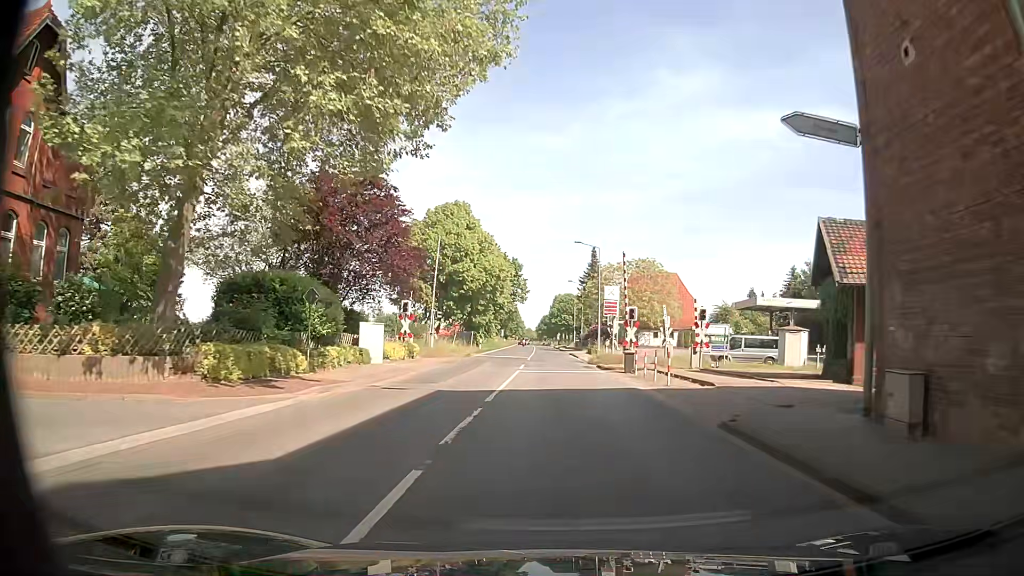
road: secondary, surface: asphalt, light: Day
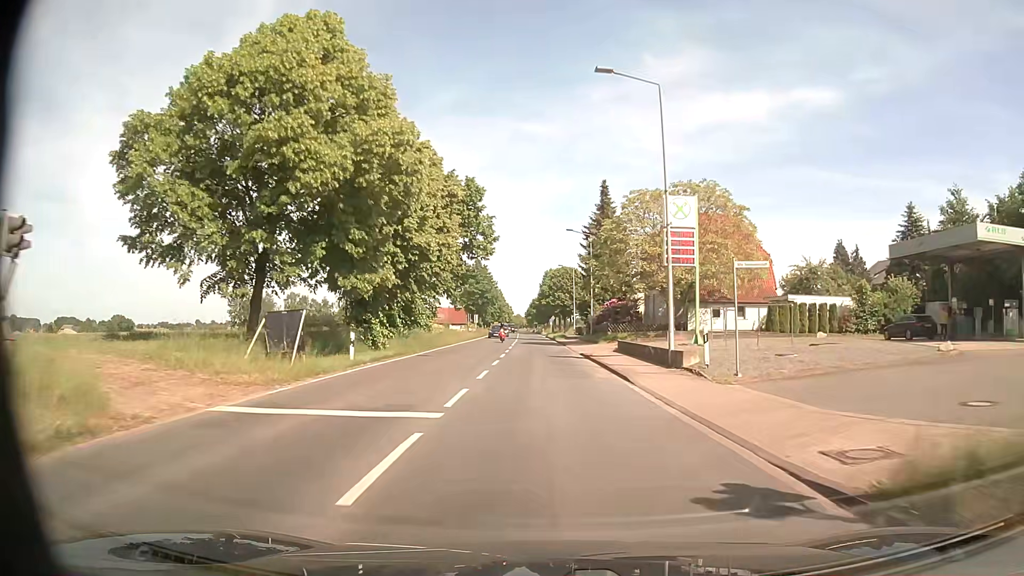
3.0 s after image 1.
(+1.3, +37.8) m; +2°
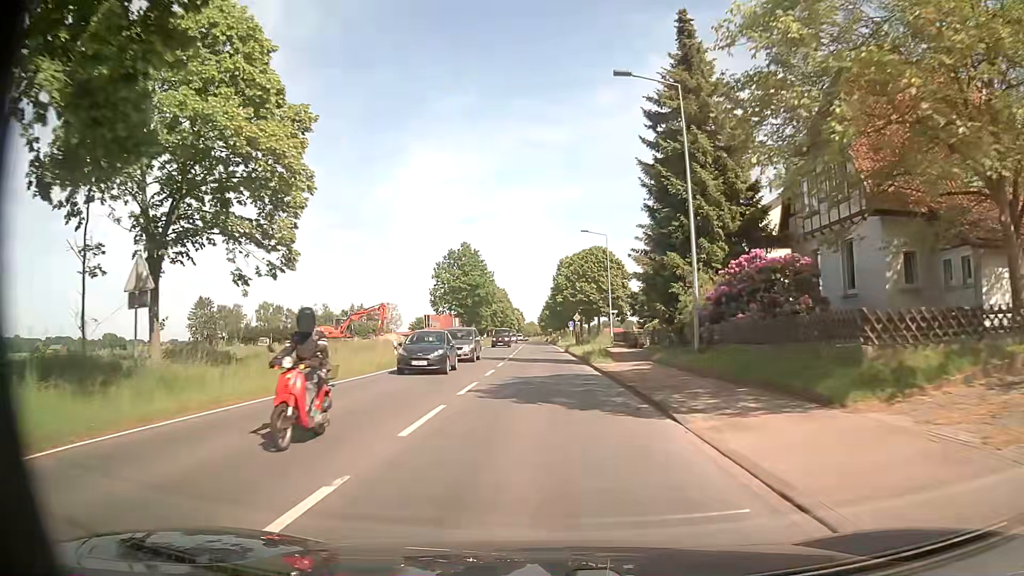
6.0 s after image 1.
(-0.1, +38.5) m; -1°
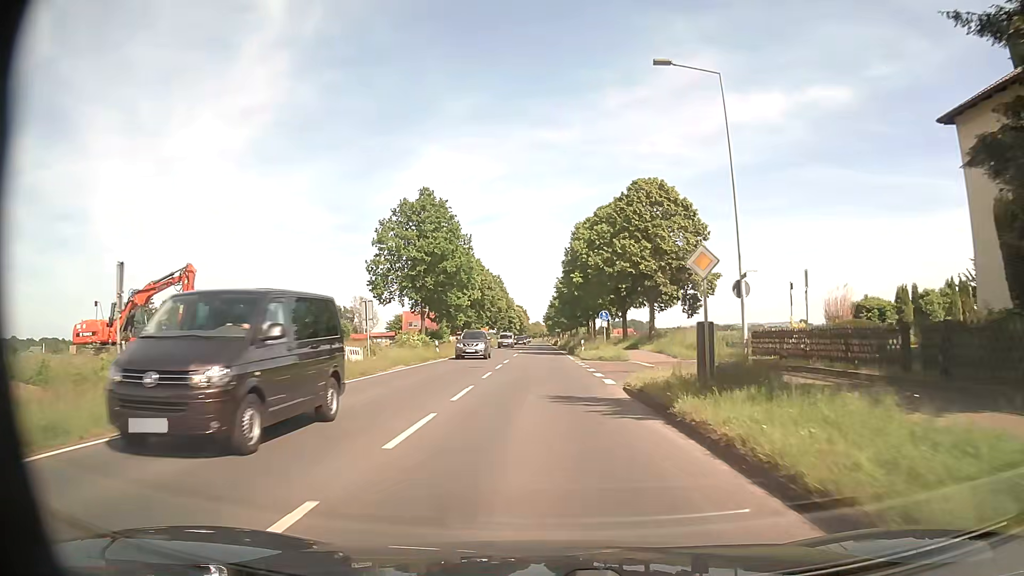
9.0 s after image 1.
(-0.4, +37.9) m; -1°
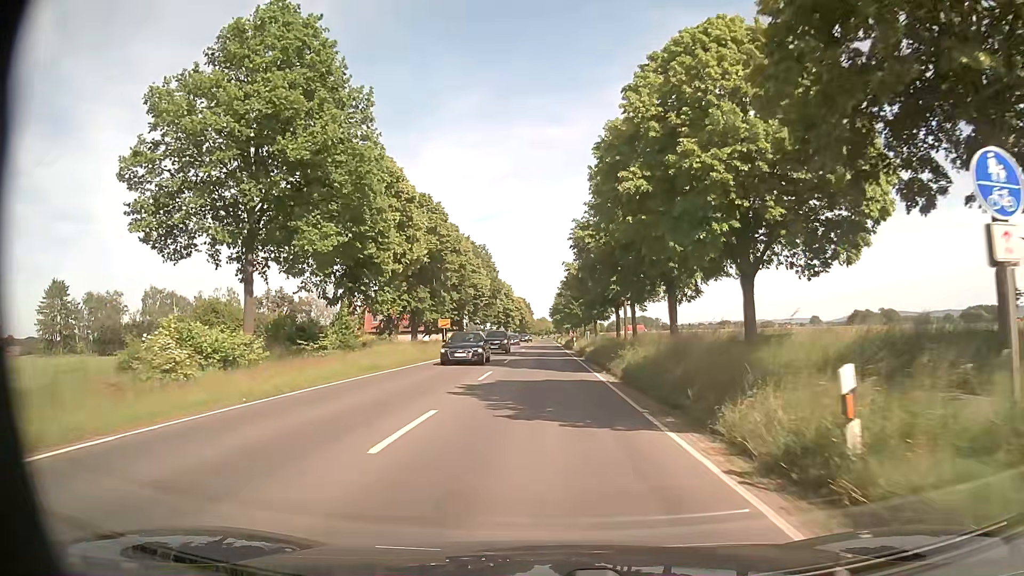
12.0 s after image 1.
(-0.2, +37.4) m; -1°
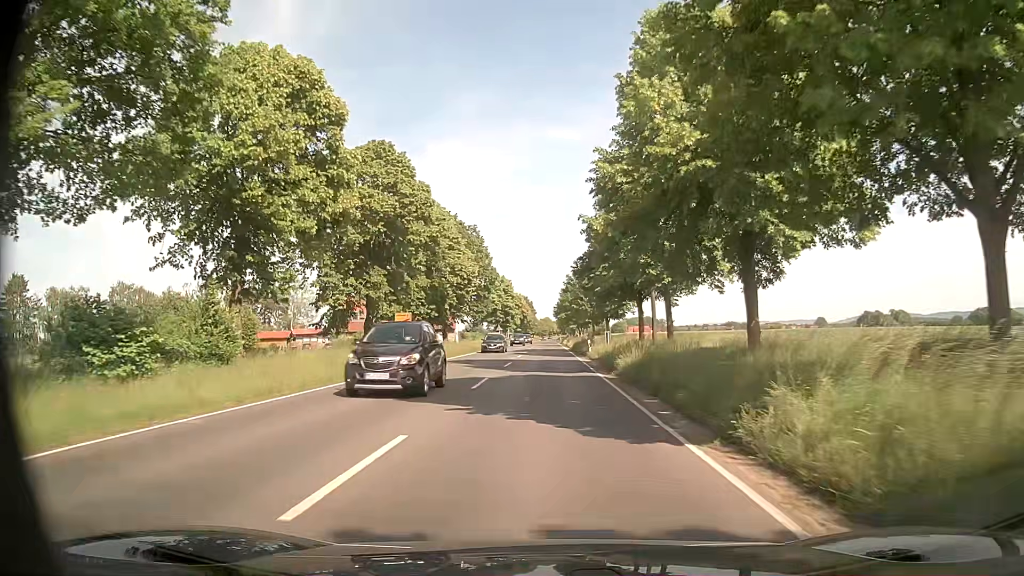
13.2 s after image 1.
(0.0, +15.0) m; 0°
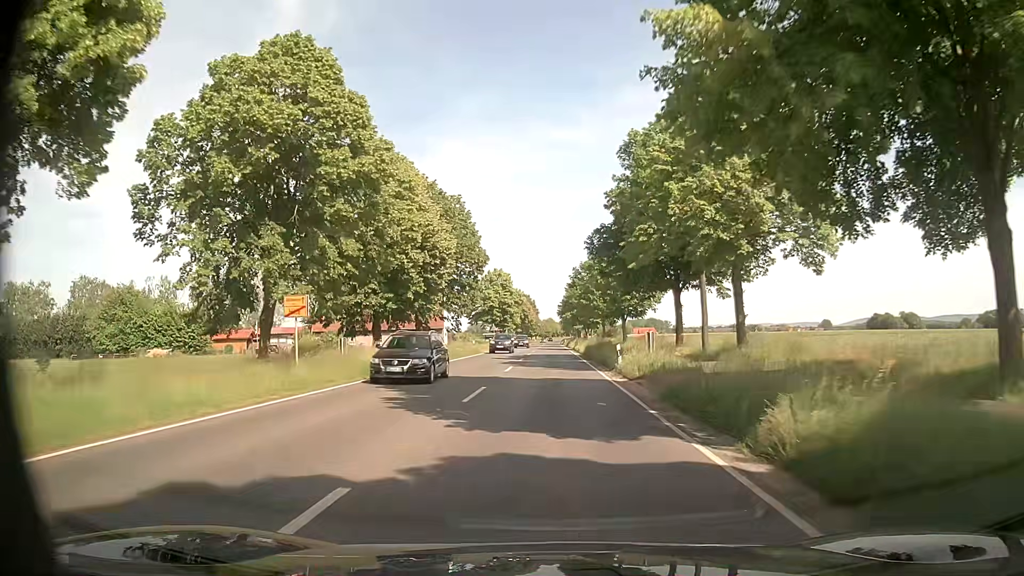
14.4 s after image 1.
(-0.1, +15.0) m; +1°
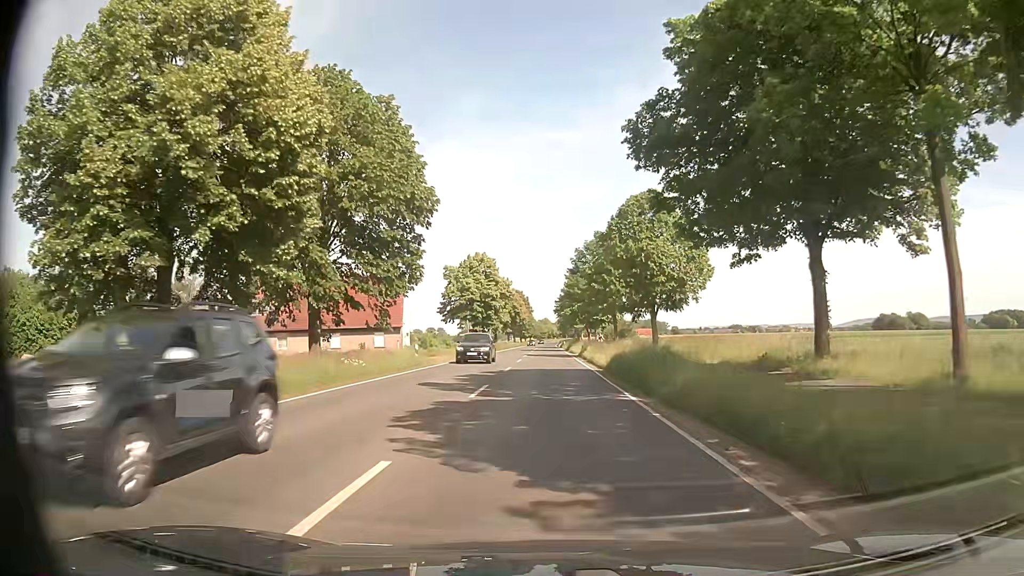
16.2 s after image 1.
(-0.4, +22.8) m; -1°
(0, +10) (0, +20) (0, +30) (0, +40) (0, +50) (0, +60) (0, +70) (0, +80) (+1, +90) (+1, +100) m
